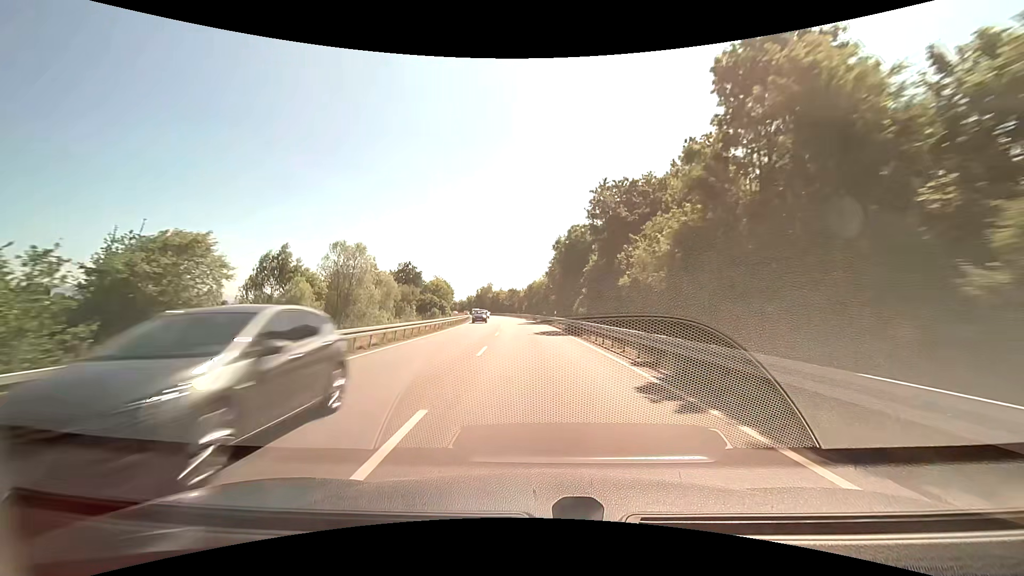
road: primary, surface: asphalt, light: Day
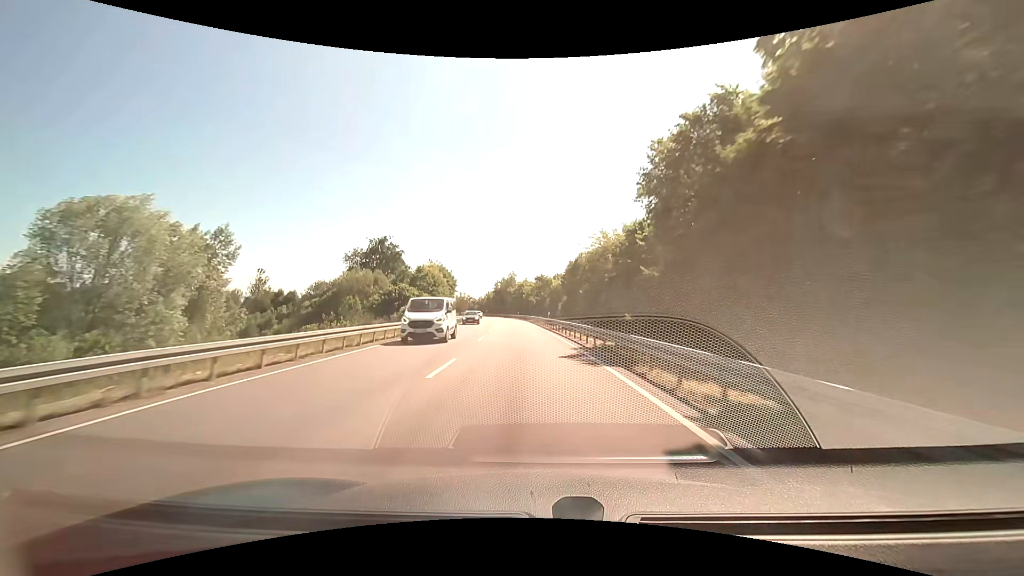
(-1.4, +53.8) m; -3°
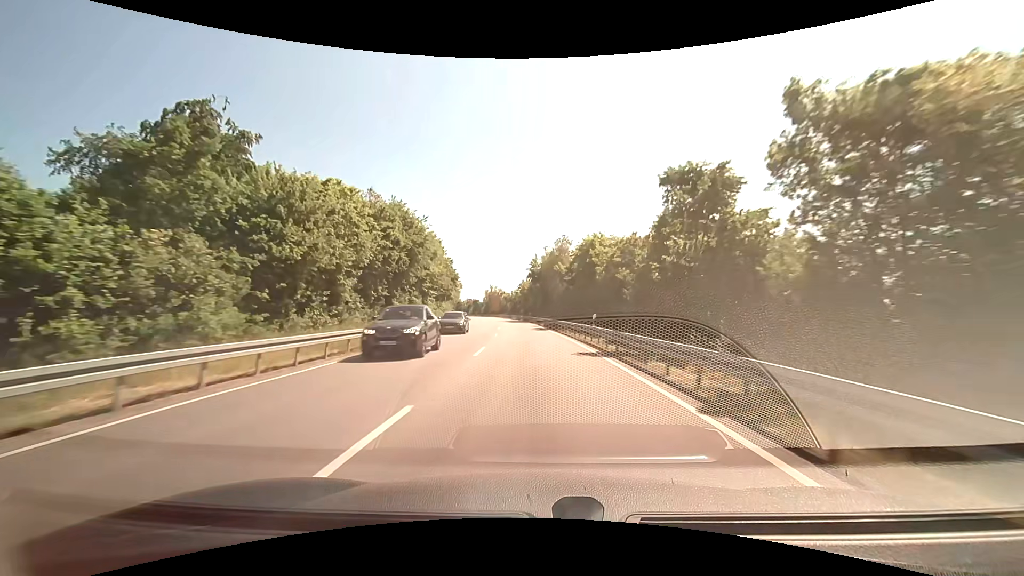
(-4.2, +67.8) m; -7°
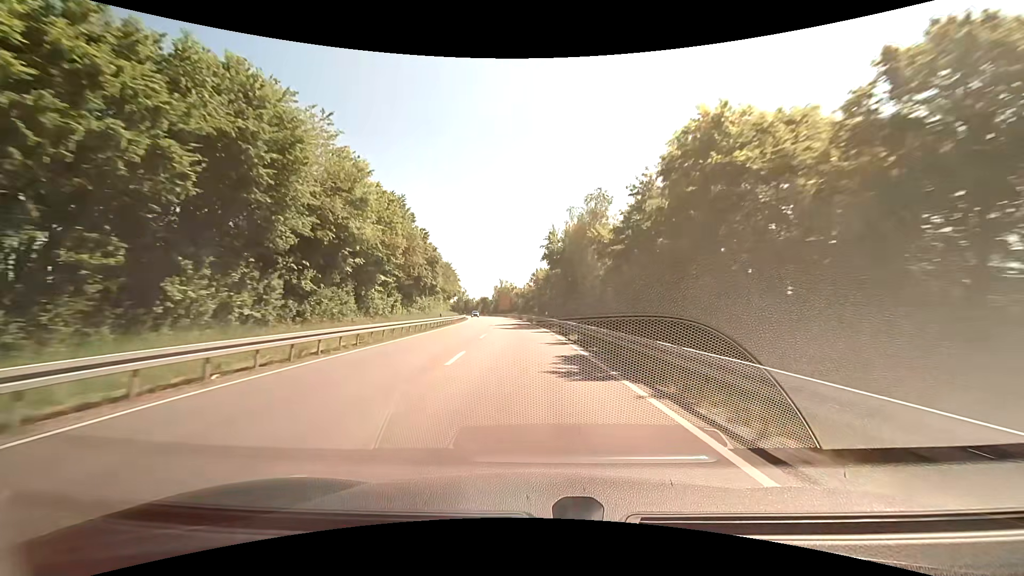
(-0.3, +27.5) m; -1°
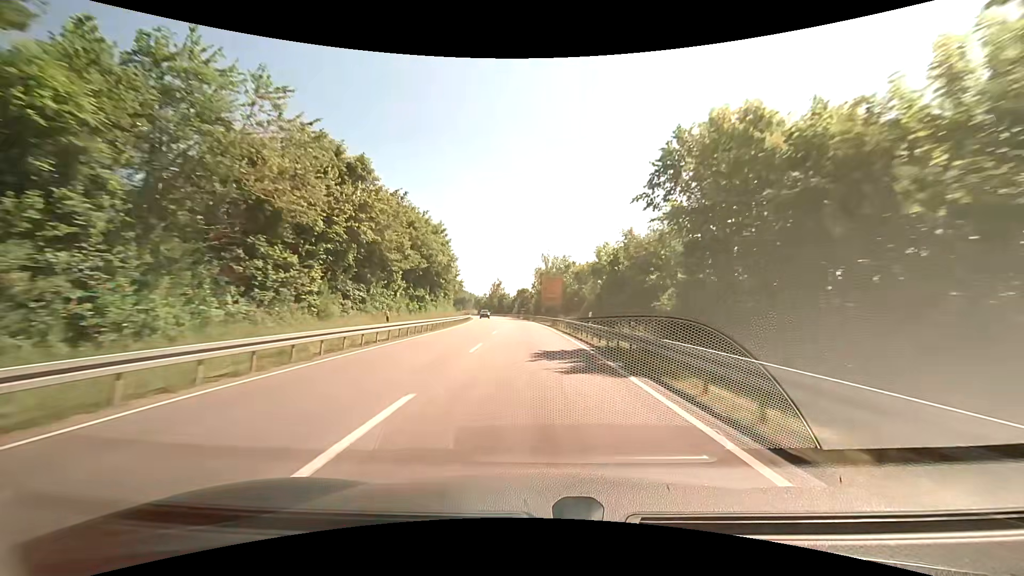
(-3.8, +69.4) m; -6°
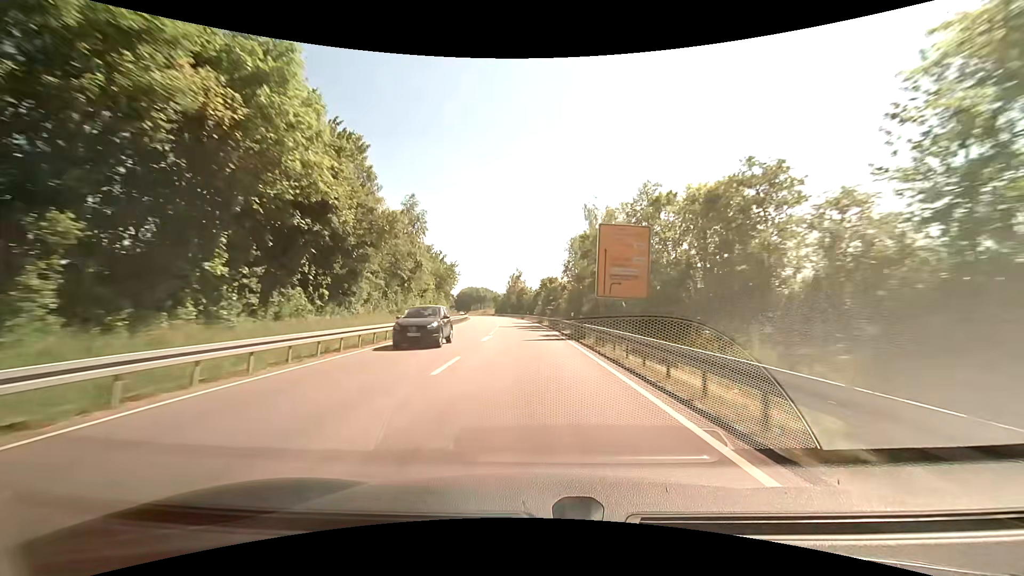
(-0.6, +42.4) m; -3°
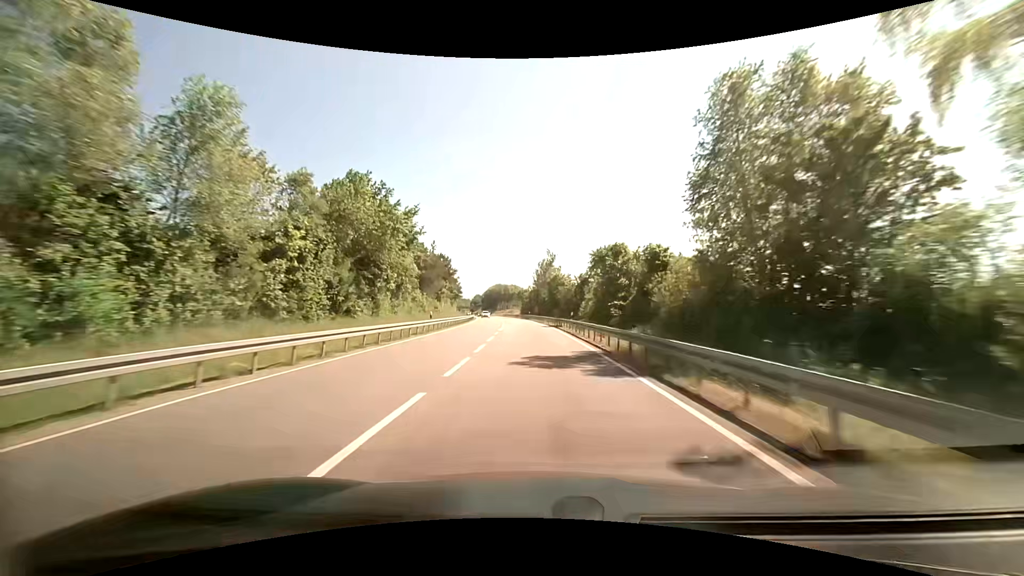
(-1.3, +42.9) m; -4°
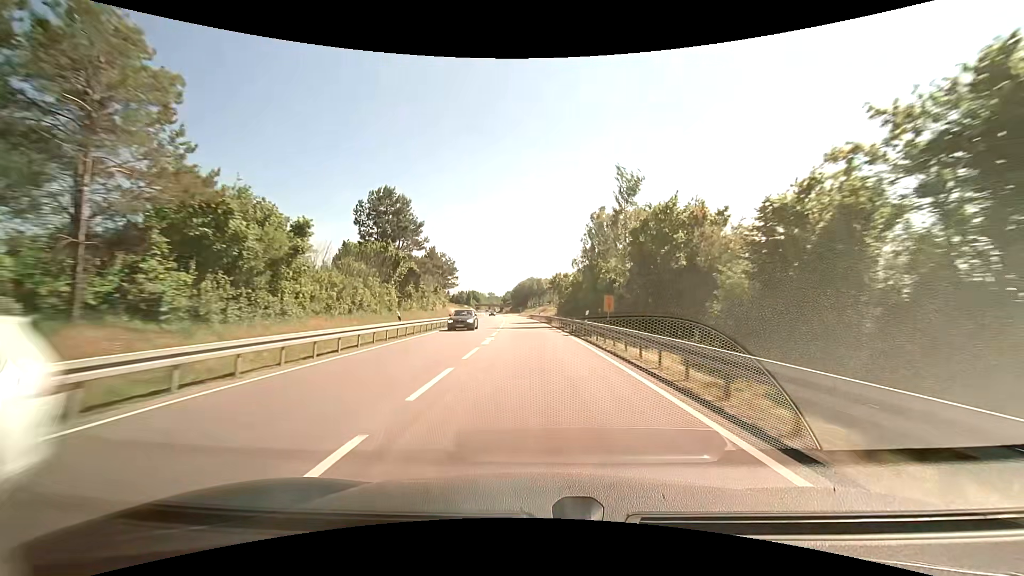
(-2.2, +57.2) m; -4°
(0, +10) (0, +20) (-1, +30) (-1, +40) (-1, +50) (-2, +60) (-3, +70) (-3, +80) (-4, +90) (-5, +100) m
